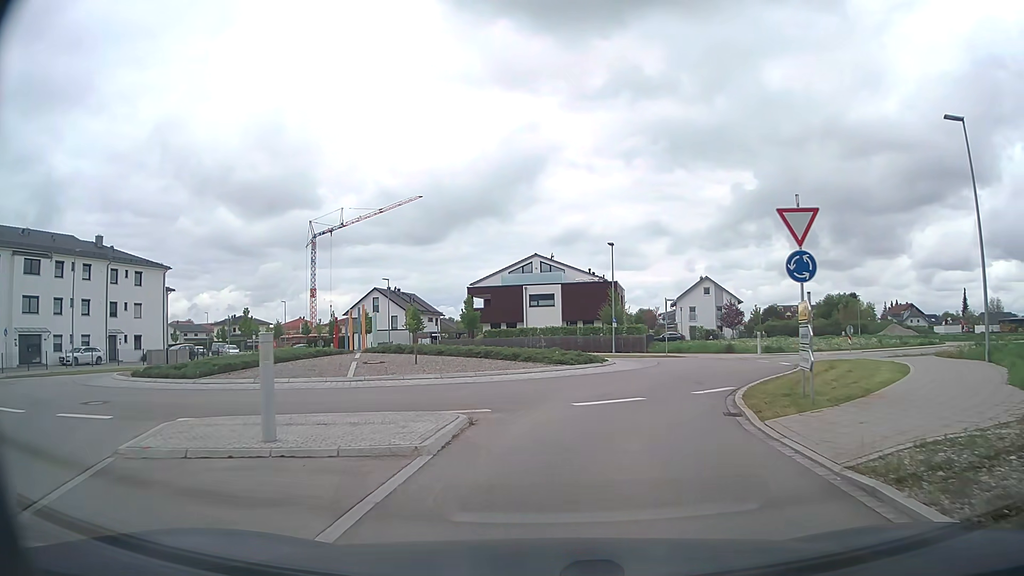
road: tertiary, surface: asphalt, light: Day
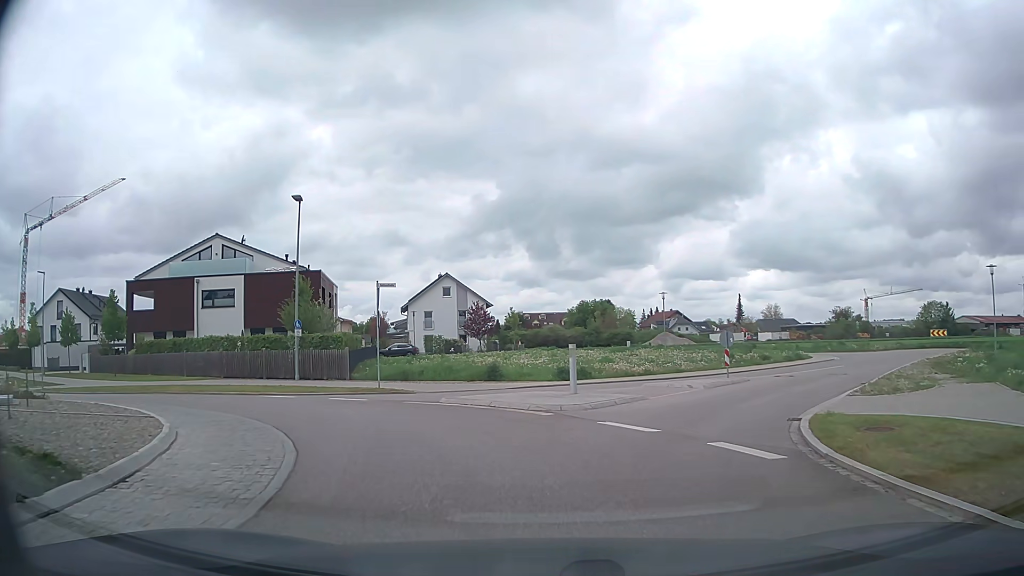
(+3.8, +20.3) m; +23°
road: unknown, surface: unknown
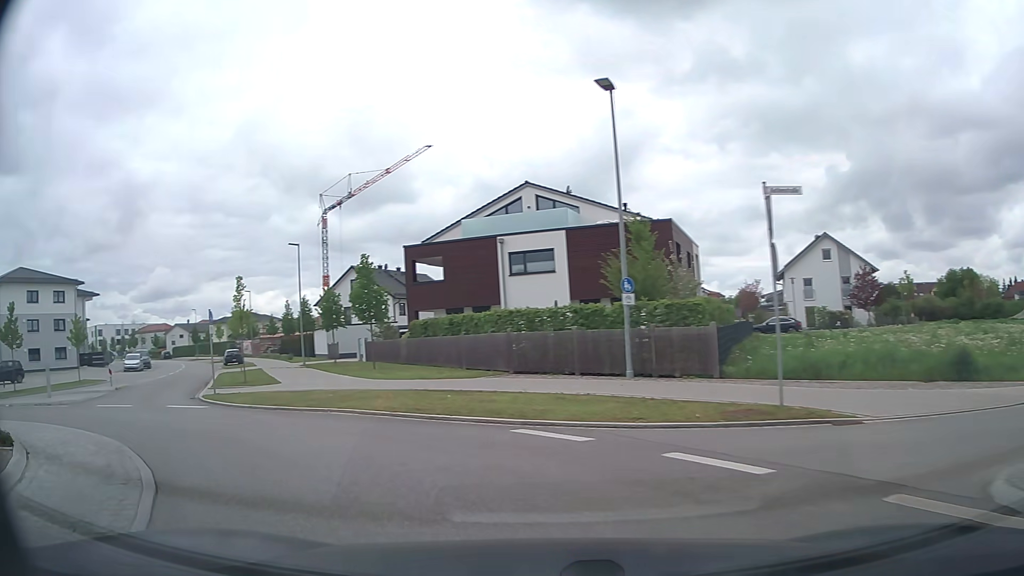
(-2.4, +12.3) m; -29°
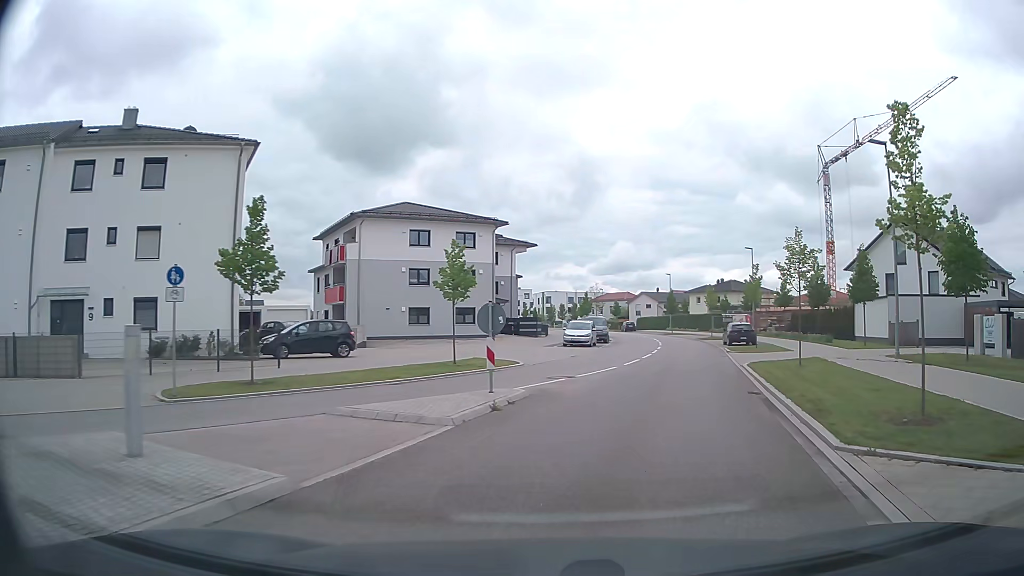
(-11.3, +17.9) m; -42°
(+1, +10) (+4, +20) (+7, +29) (+9, +39) (+11, +49) (+12, +59) (+13, +69) (+13, +79) (+13, +89) (+12, +99) m
